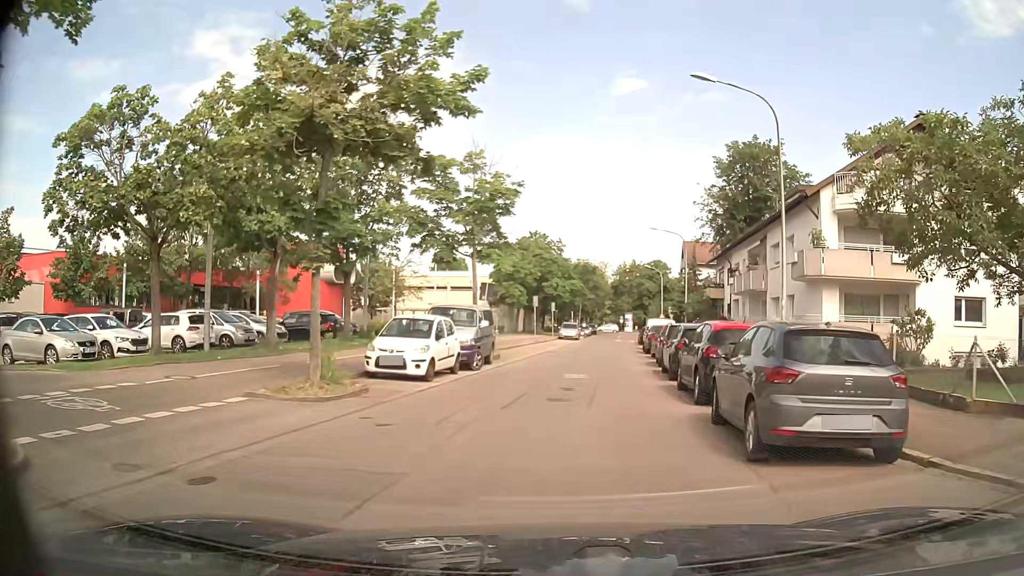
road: residential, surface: asphalt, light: Day
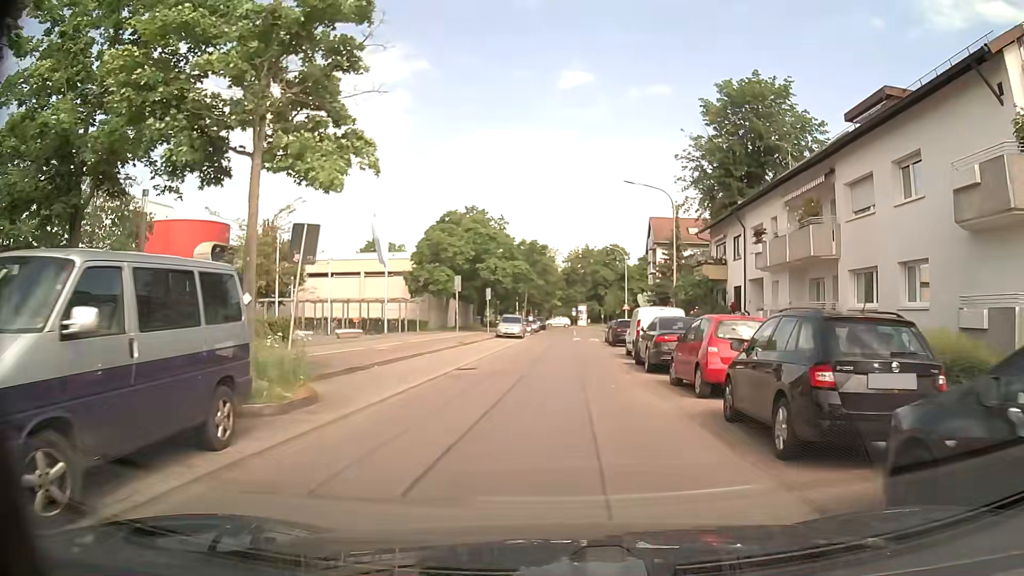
(+0.8, +16.1) m; +5°
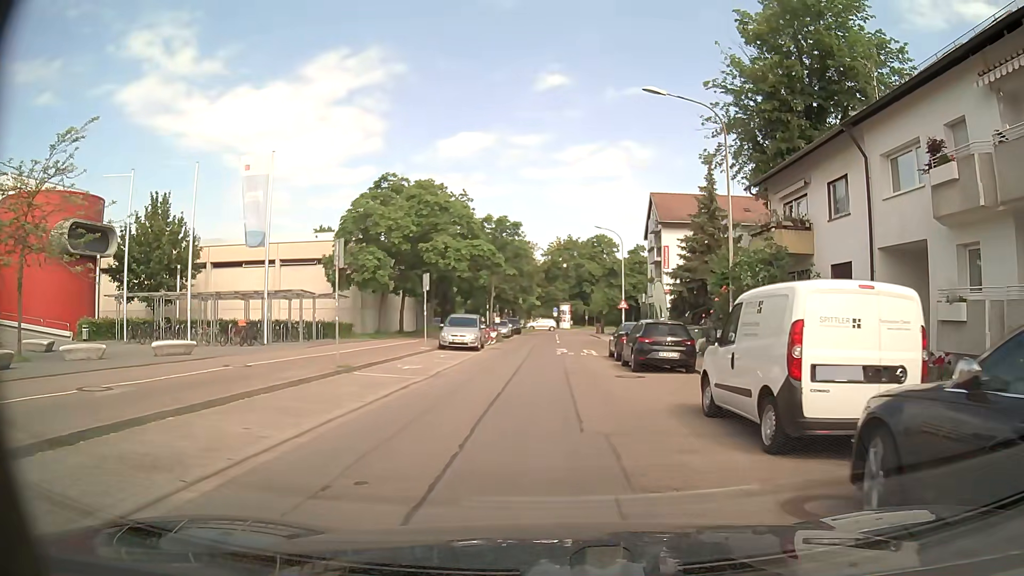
(+0.3, +16.3) m; +3°
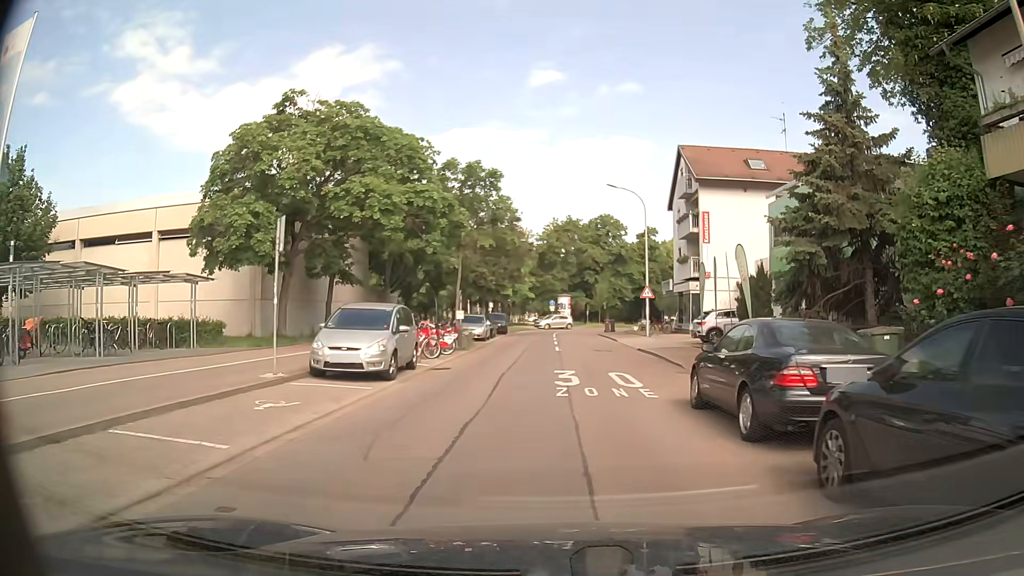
(-0.2, +16.2) m; 0°
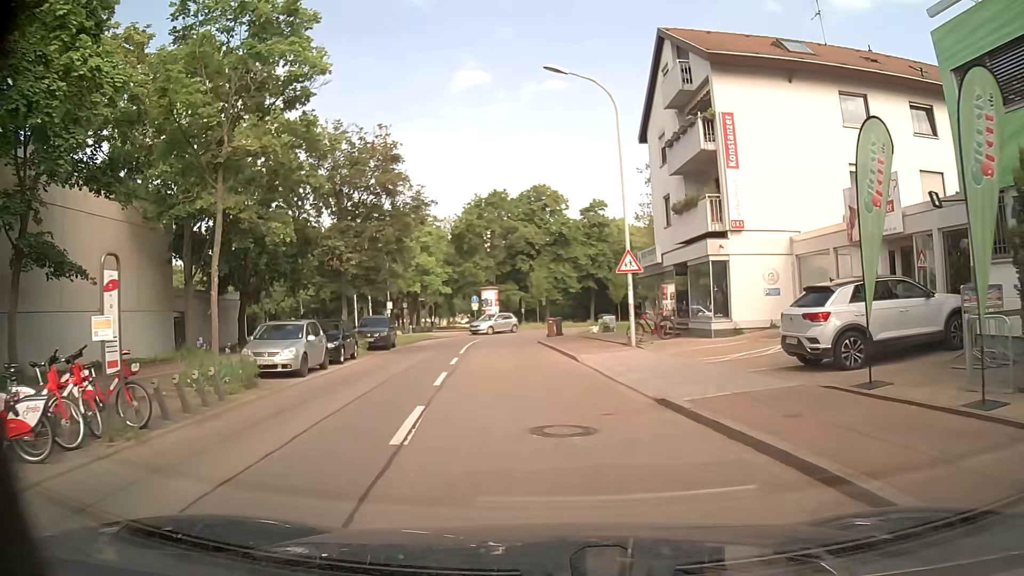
(+1.0, +19.5) m; +5°
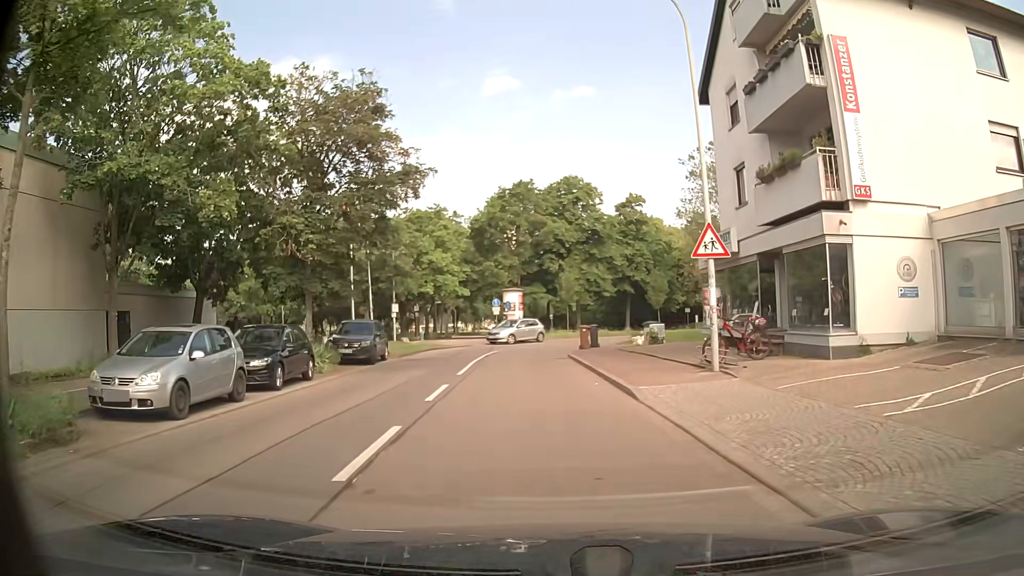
(-0.1, +7.5) m; -2°
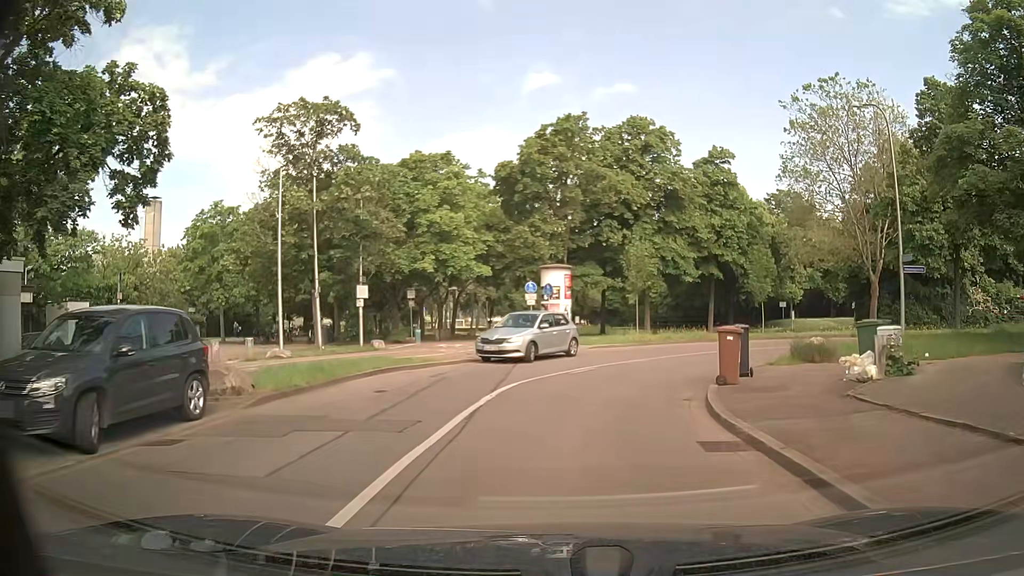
(-0.7, +18.0) m; -4°
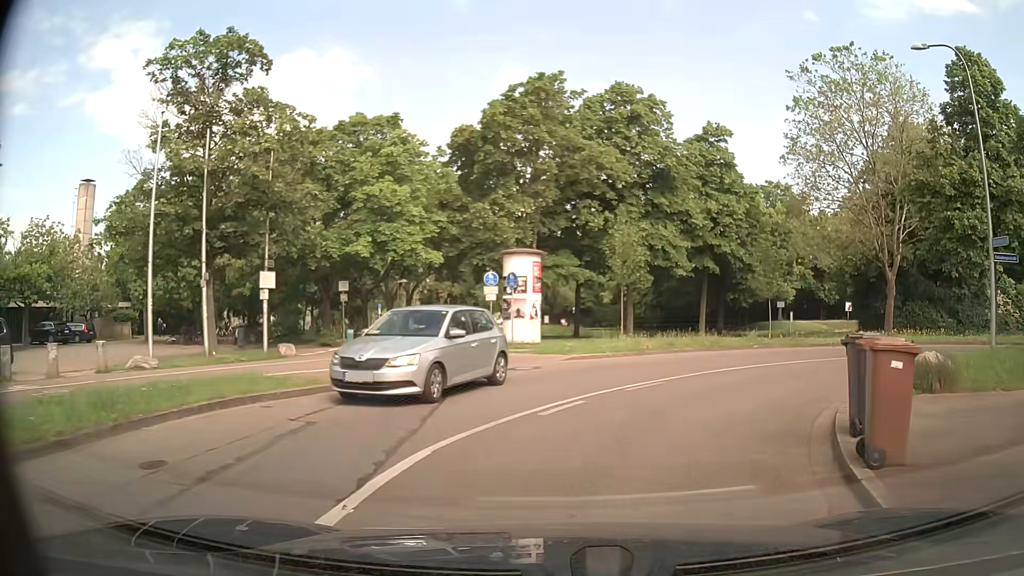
(+0.2, +7.0) m; +3°
(+2, +10) (+9, +17) (+18, +19) (+27, +15) (+36, +10) (+45, +5) (+54, +2) (+64, -1) (+74, -3) (+83, -5) m
